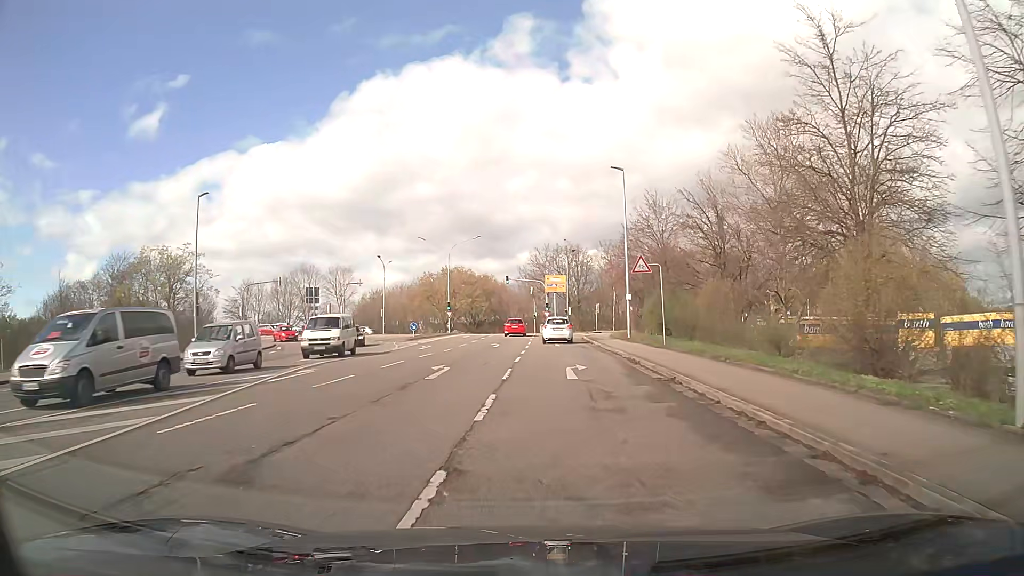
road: tertiary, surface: asphalt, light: Day
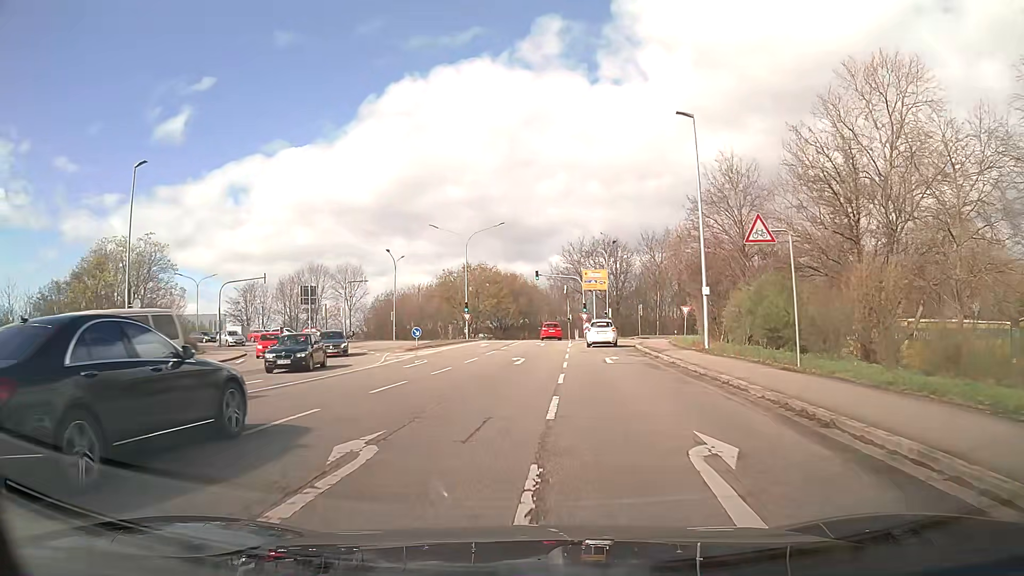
(-0.2, +11.7) m; -2°
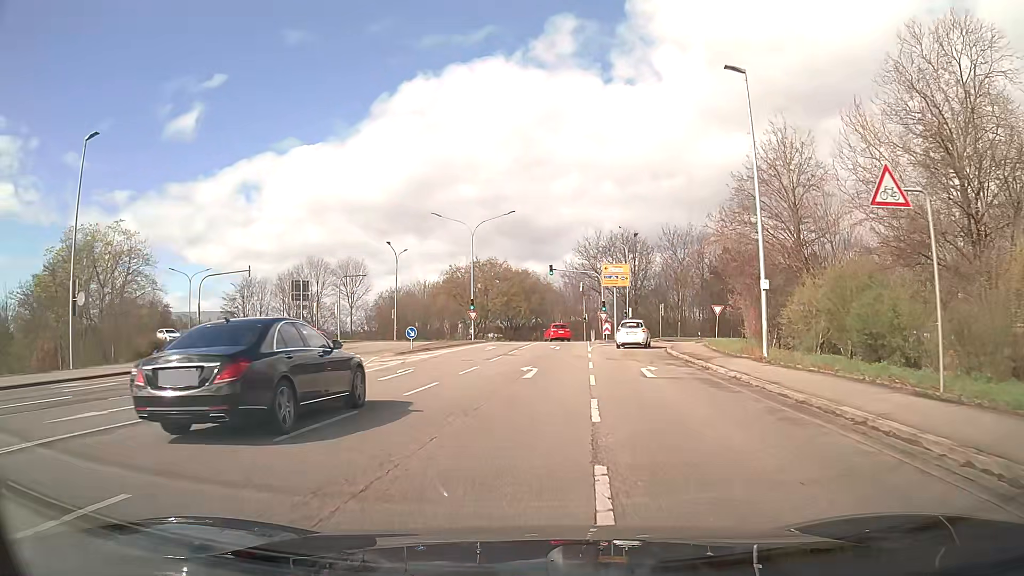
(-0.1, +6.0) m; -1°
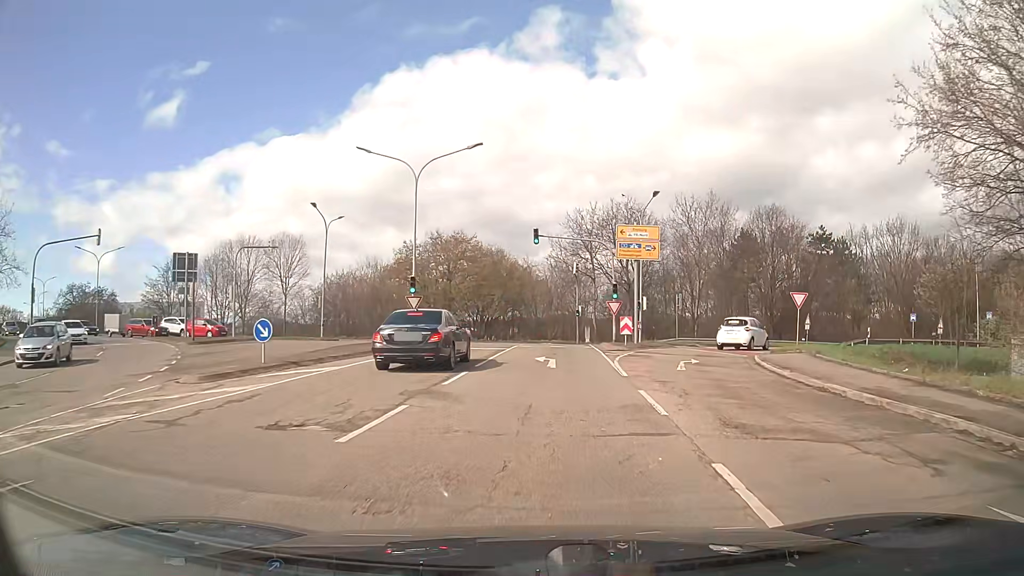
(+0.1, +18.4) m; +2°
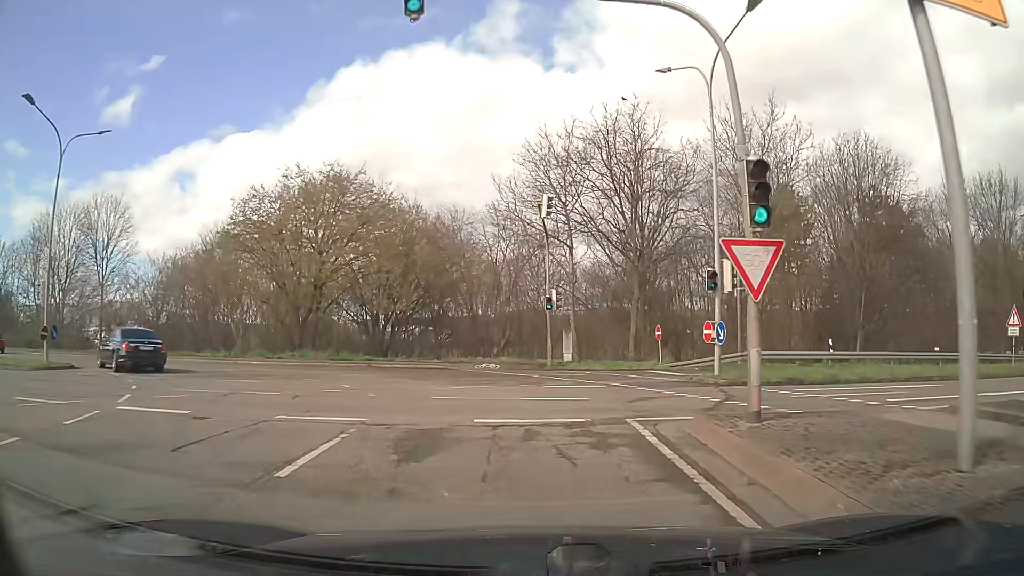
(+1.0, +27.8) m; +4°
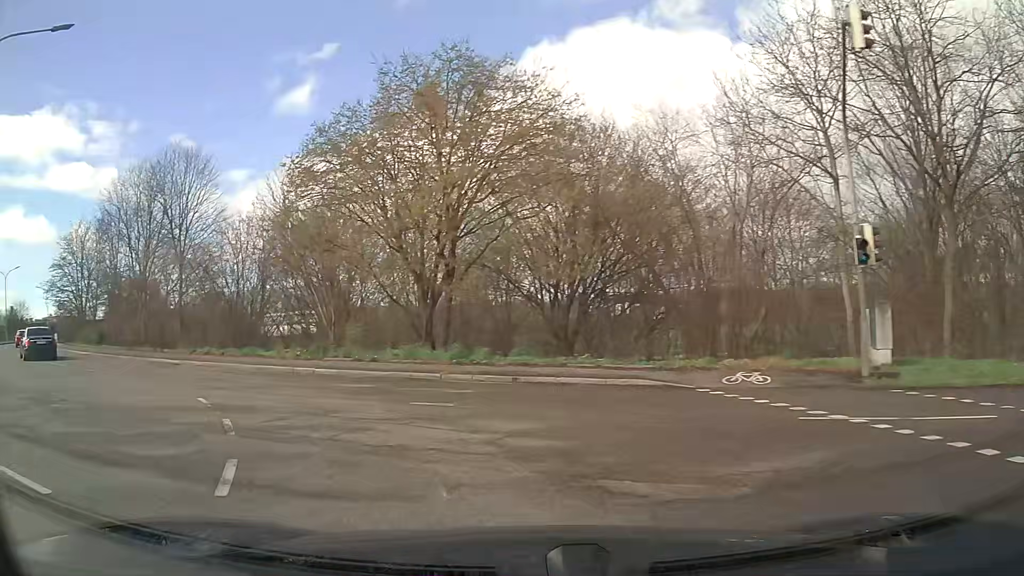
(-1.4, +13.8) m; -18°
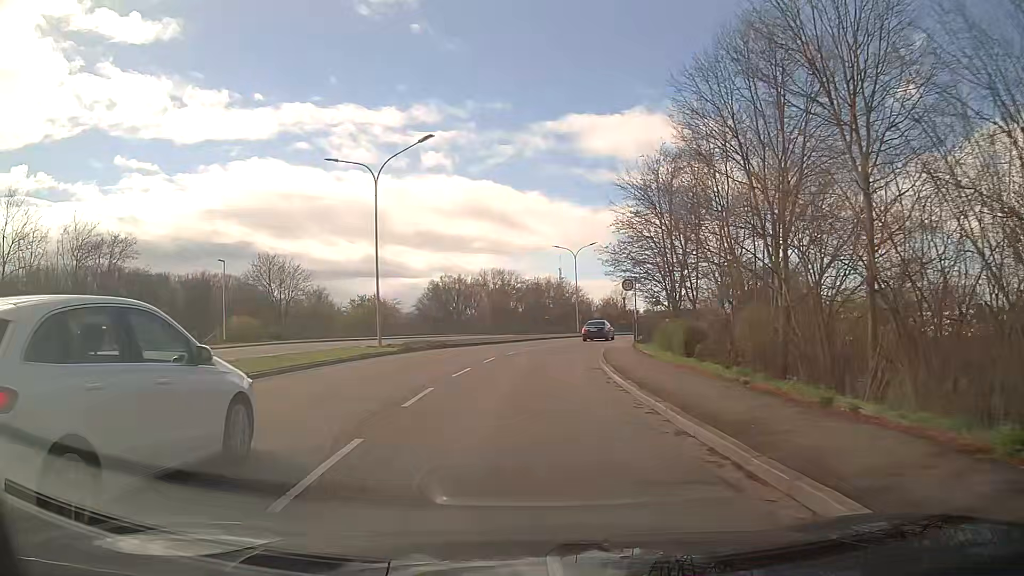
(-10.9, +19.5) m; -55°
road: primary
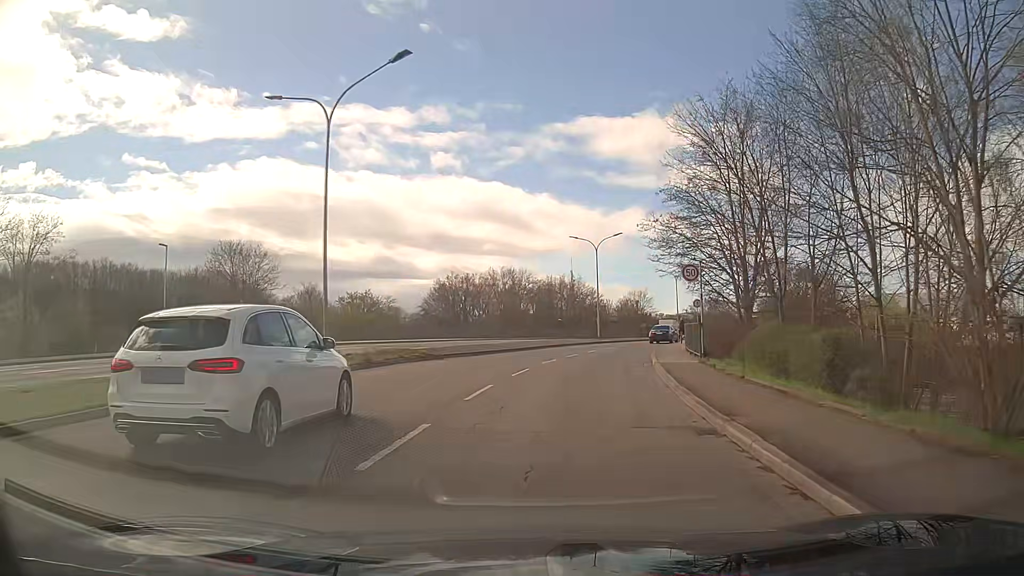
(-0.2, +10.7) m; -1°
(0, +10) (+1, +20) (+3, +30) (+5, +40) (+8, +49) (+12, +58) (+15, +68) (+20, +77) (+24, +86) (+28, +95) m
